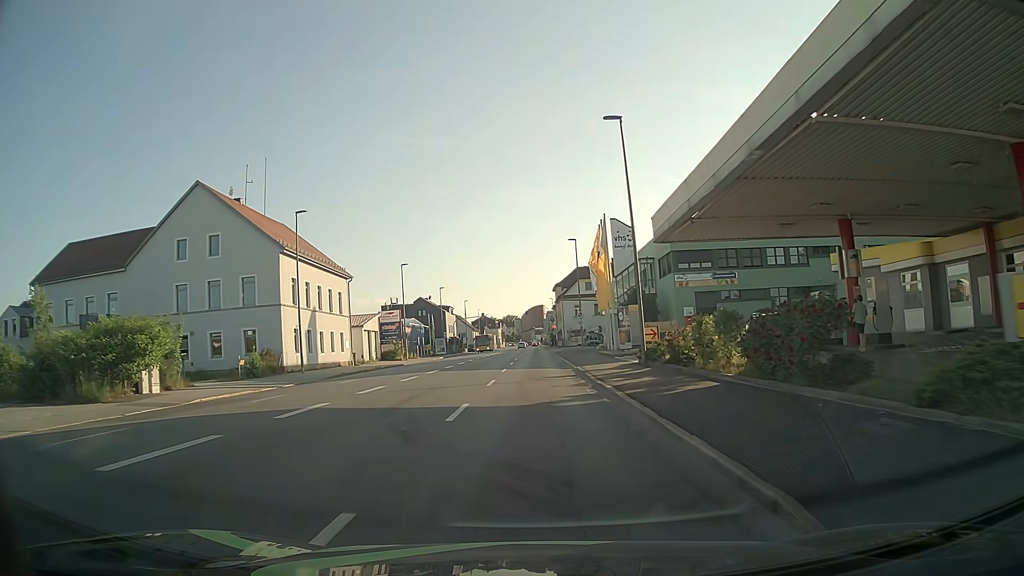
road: tertiary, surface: asphalt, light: Day
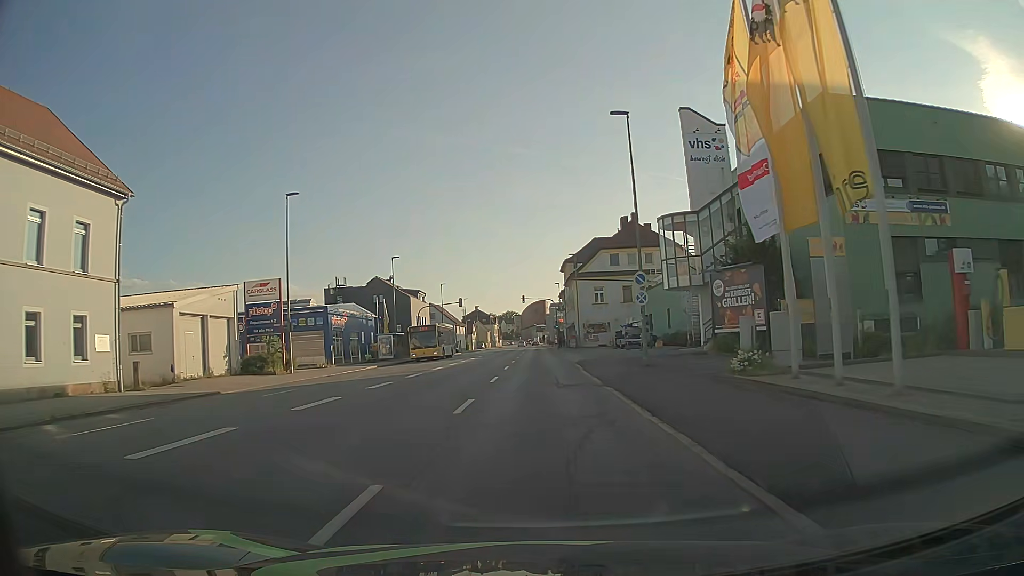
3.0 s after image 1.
(+0.1, +35.3) m; 0°
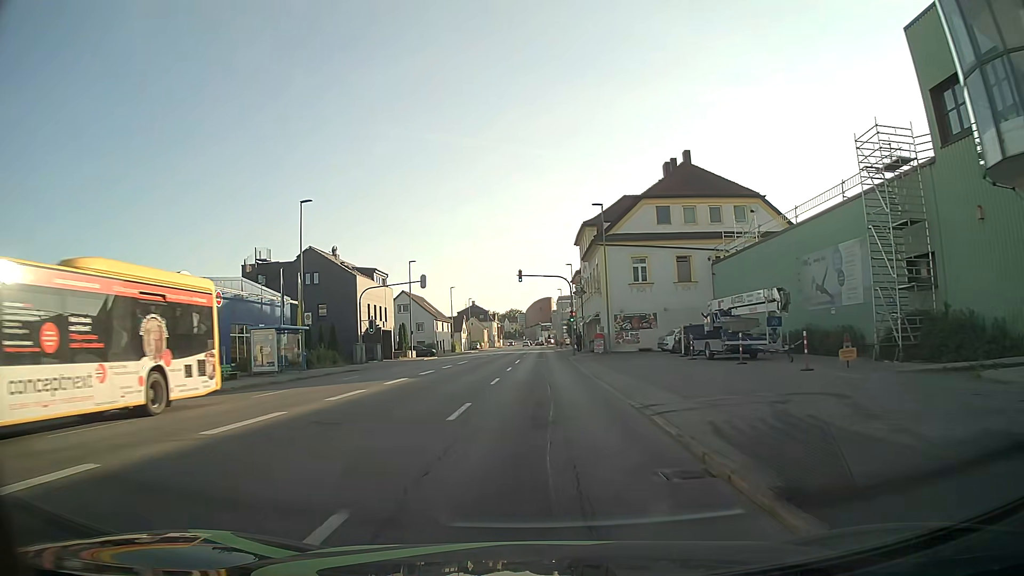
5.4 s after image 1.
(+0.3, +27.9) m; 0°
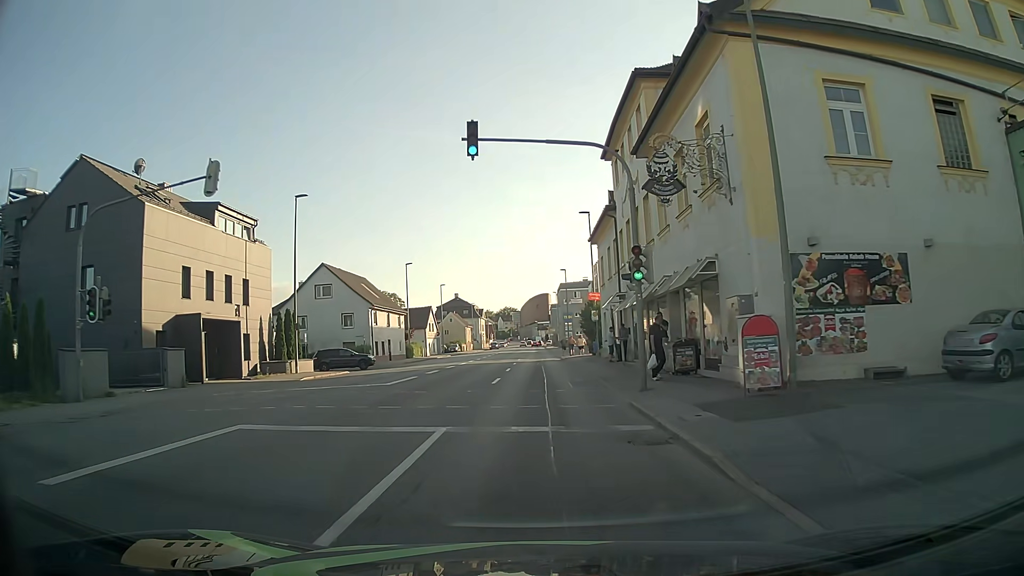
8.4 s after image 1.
(+0.4, +34.0) m; +1°
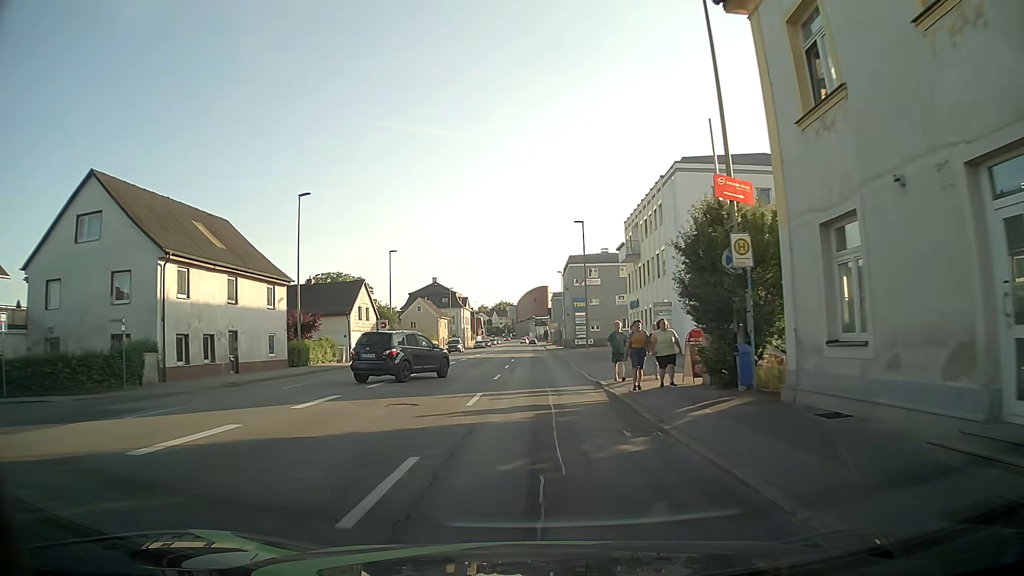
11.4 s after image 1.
(0.0, +34.3) m; 0°
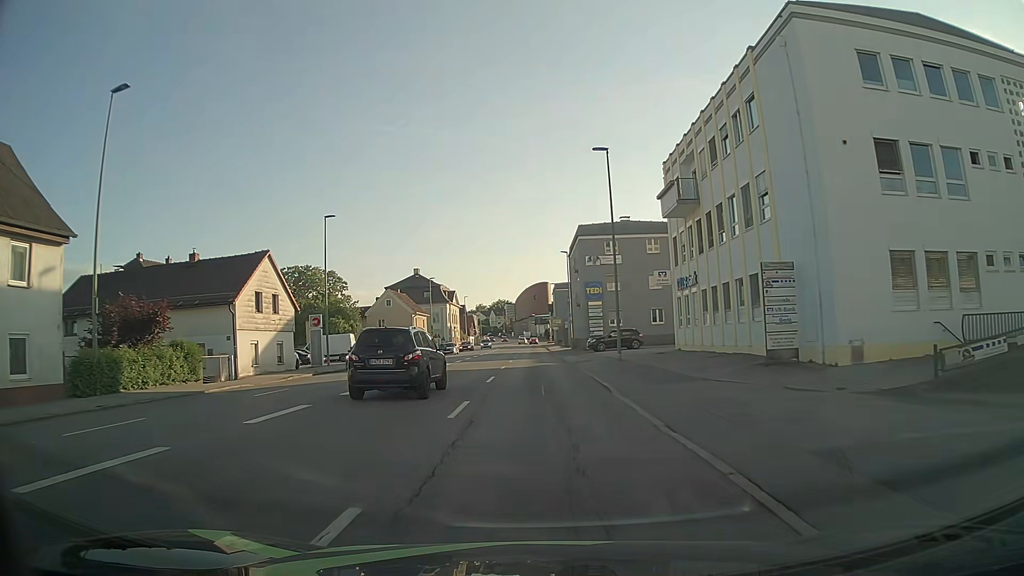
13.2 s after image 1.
(+0.1, +20.2) m; 0°
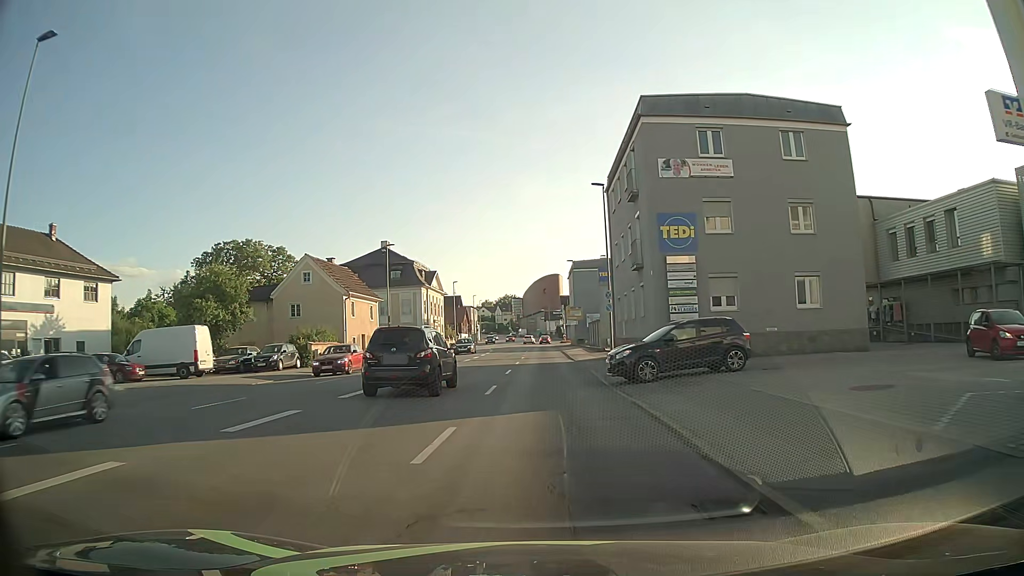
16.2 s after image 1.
(-0.2, +31.4) m; -1°
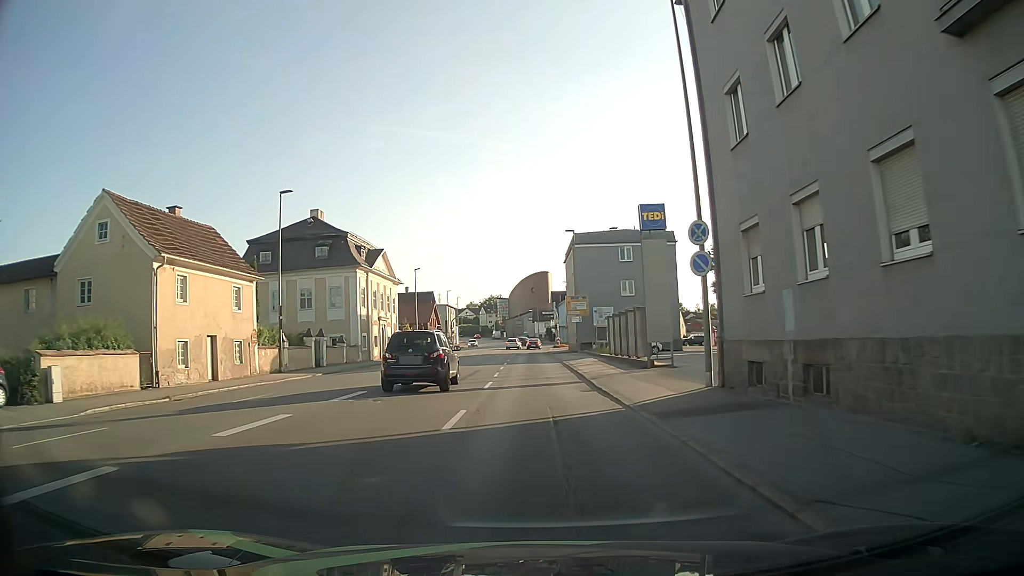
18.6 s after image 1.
(+0.2, +24.1) m; +1°
(0, +10) (0, +20) (0, +30) (0, +40) (0, +50) (0, +60) (-1, +70) (0, +80) (0, +90) (0, +100) m
